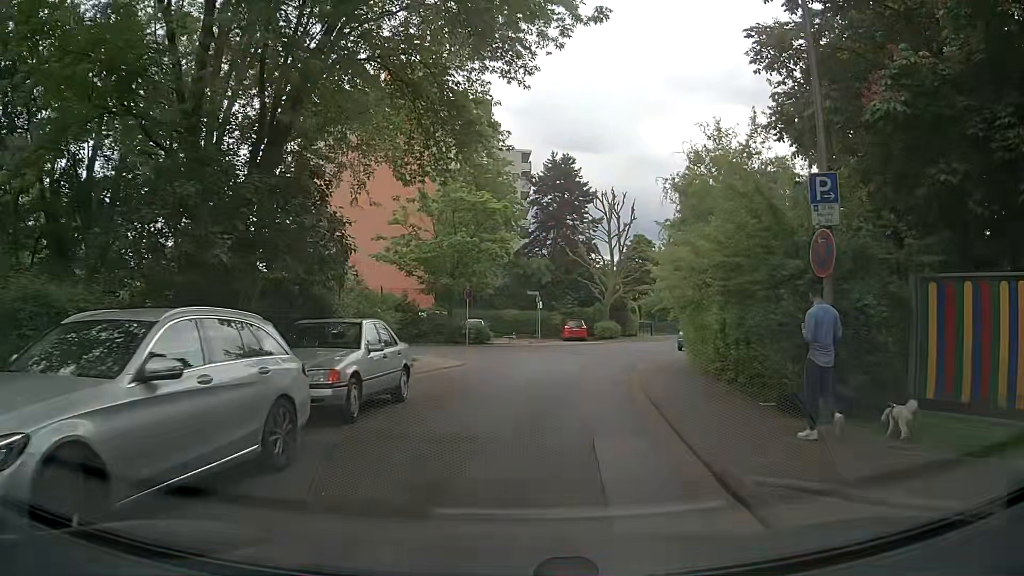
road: residential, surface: asphalt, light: Day
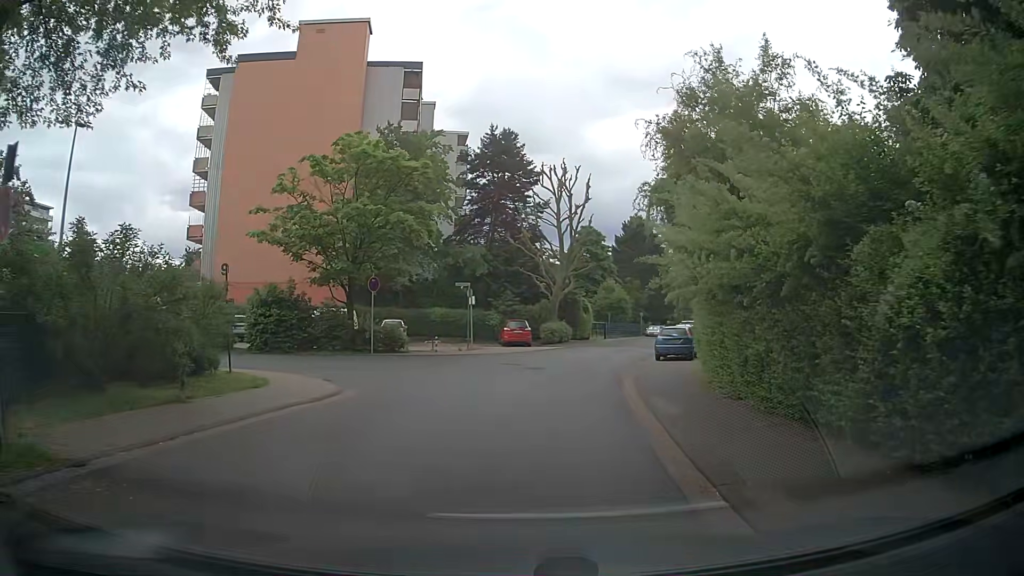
(+0.5, +9.8) m; +6°
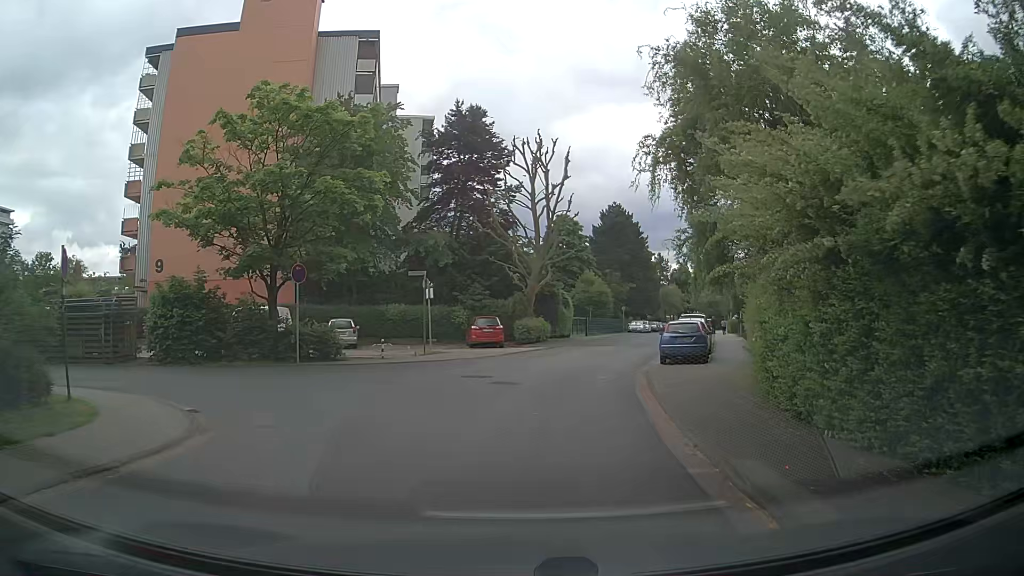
(+0.1, +6.2) m; +1°
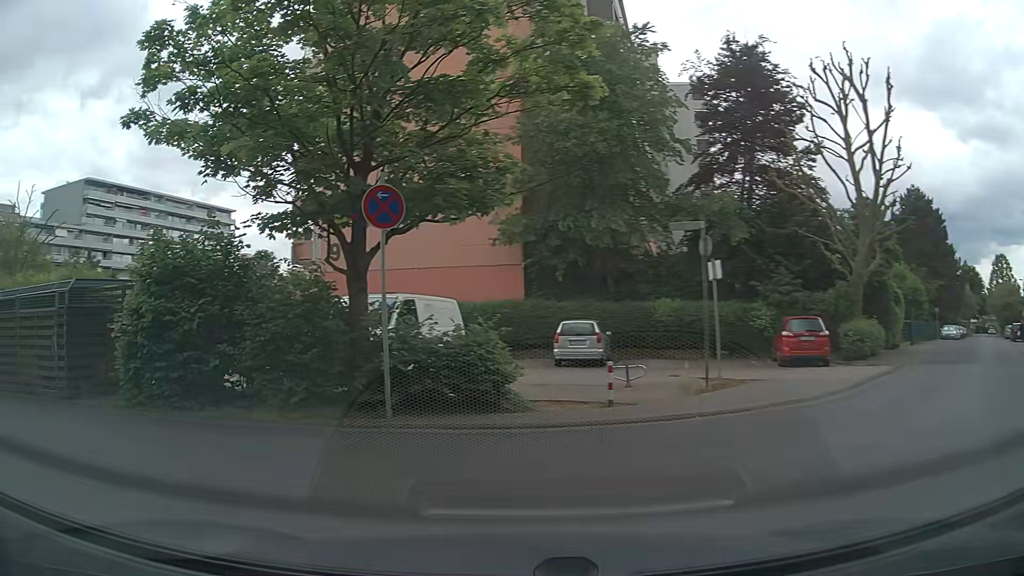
(-0.7, +12.8) m; -22°
